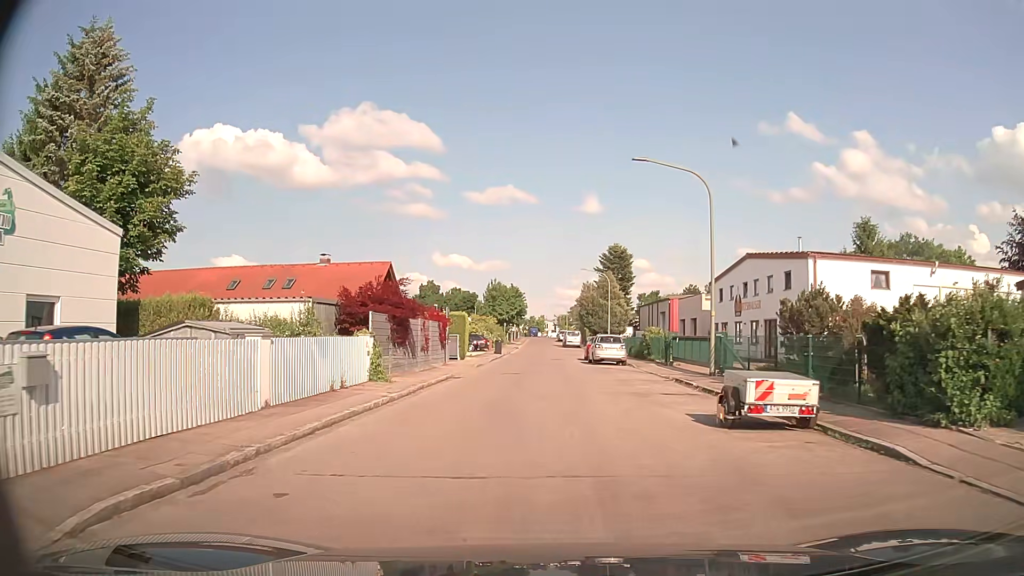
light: Day
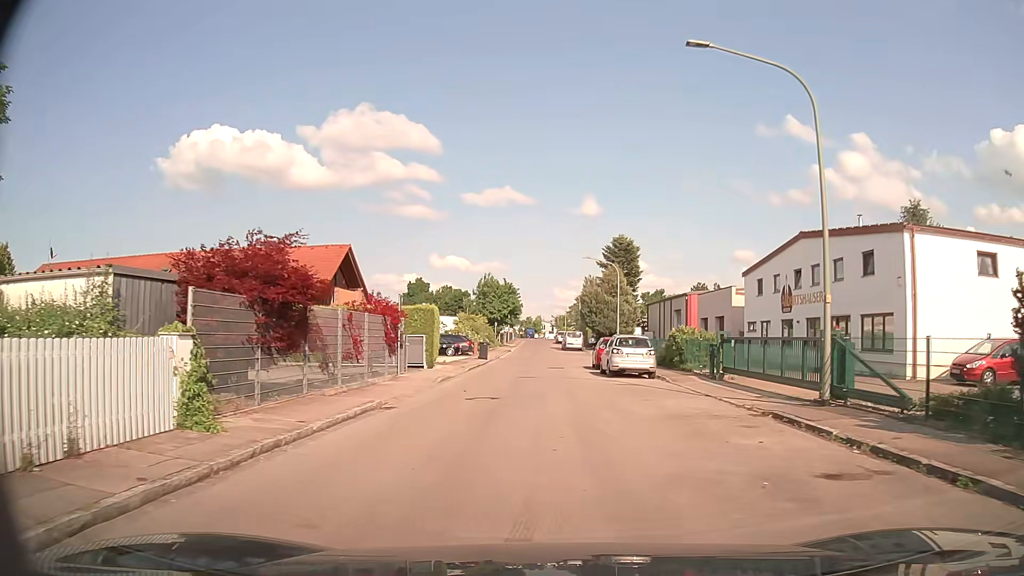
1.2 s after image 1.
(0.0, +10.1) m; +1°
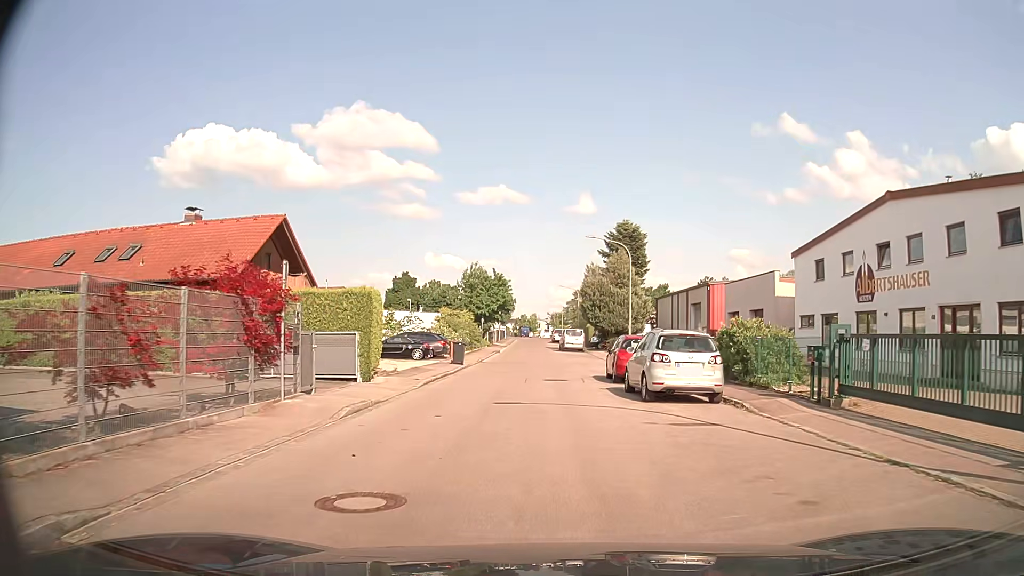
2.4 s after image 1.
(-0.1, +10.0) m; 0°
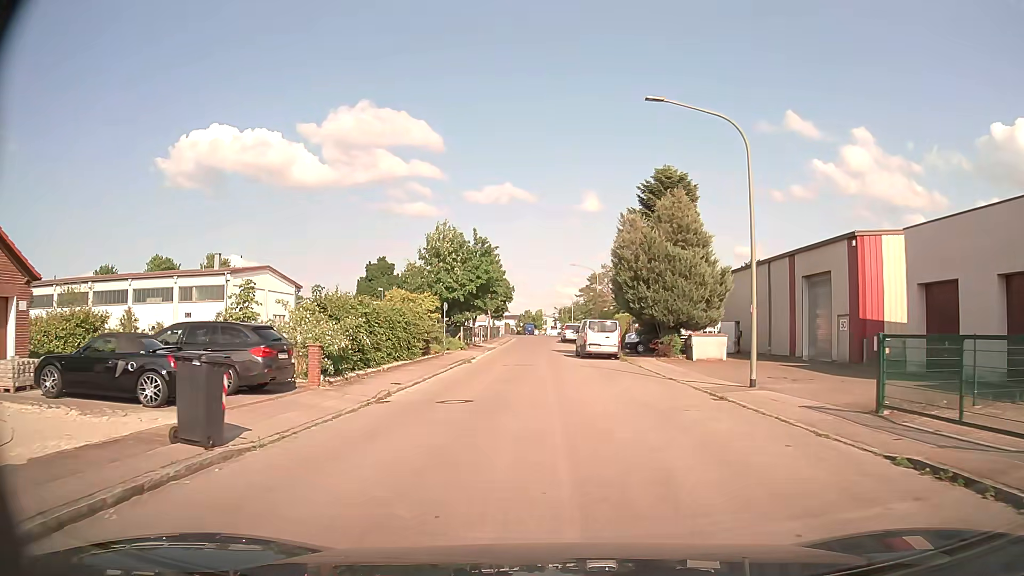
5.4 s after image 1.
(0.0, +24.6) m; -1°
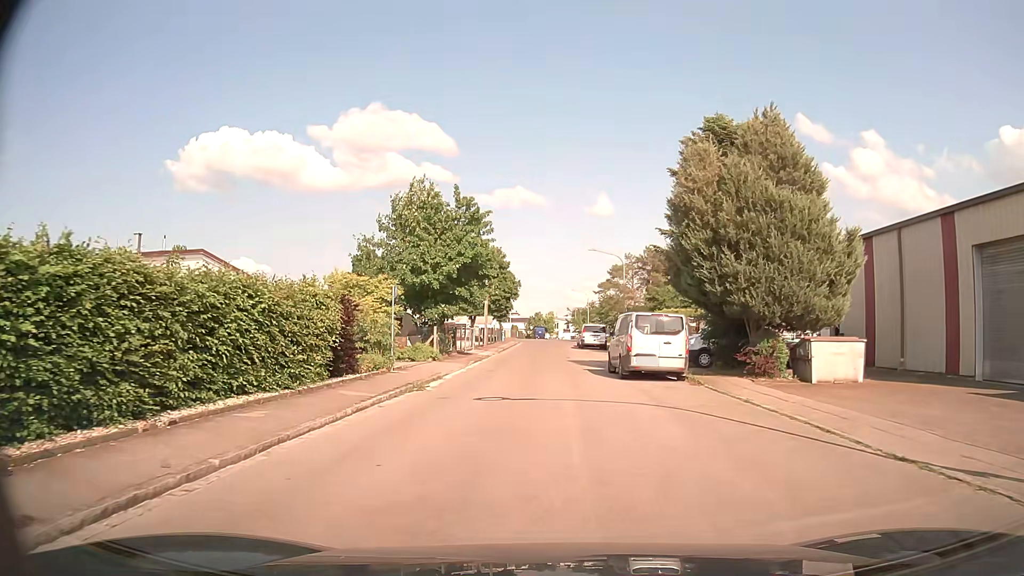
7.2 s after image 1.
(0.0, +14.1) m; -1°
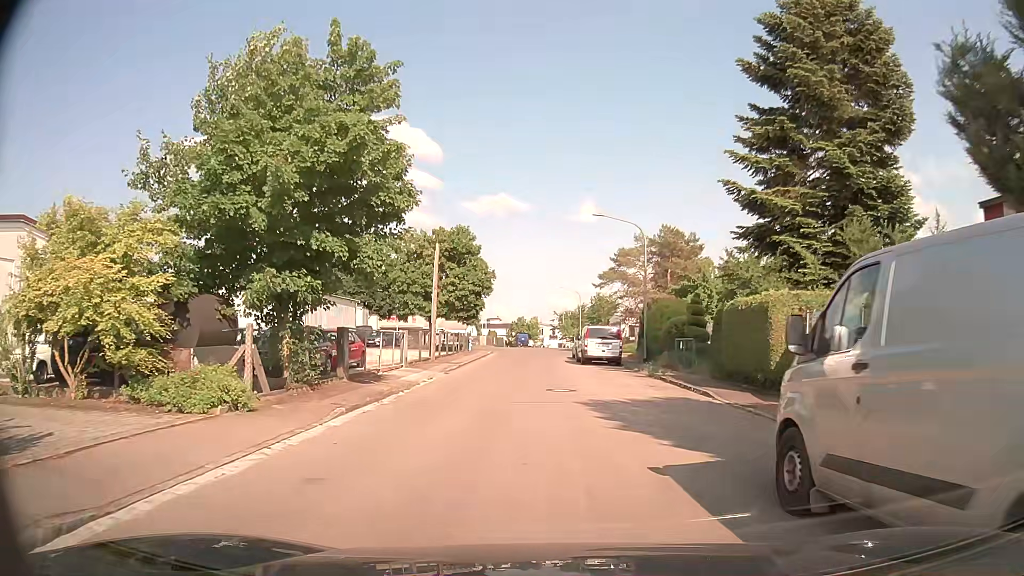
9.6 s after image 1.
(+0.1, +17.9) m; +1°
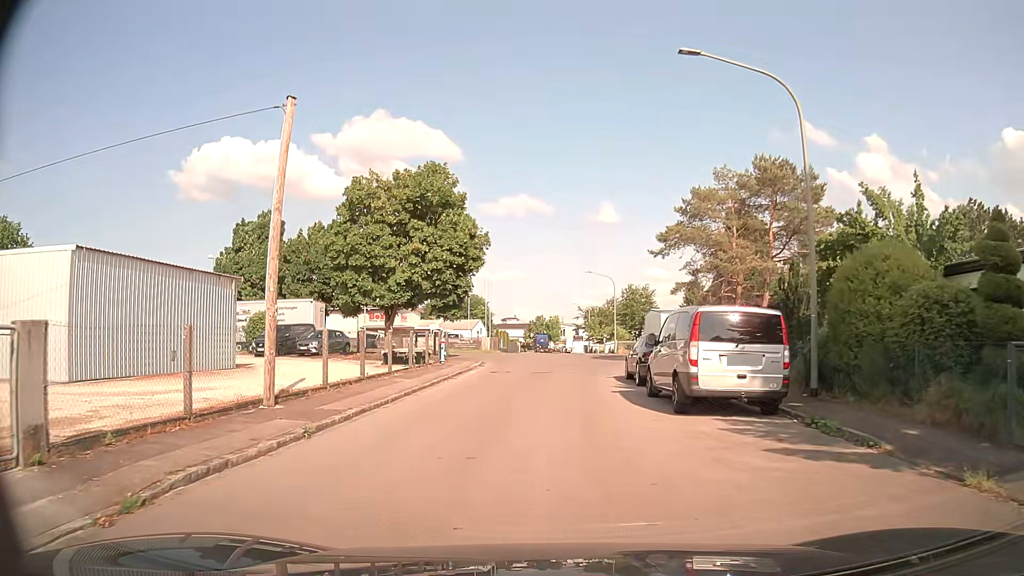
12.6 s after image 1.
(-0.2, +20.8) m; -2°
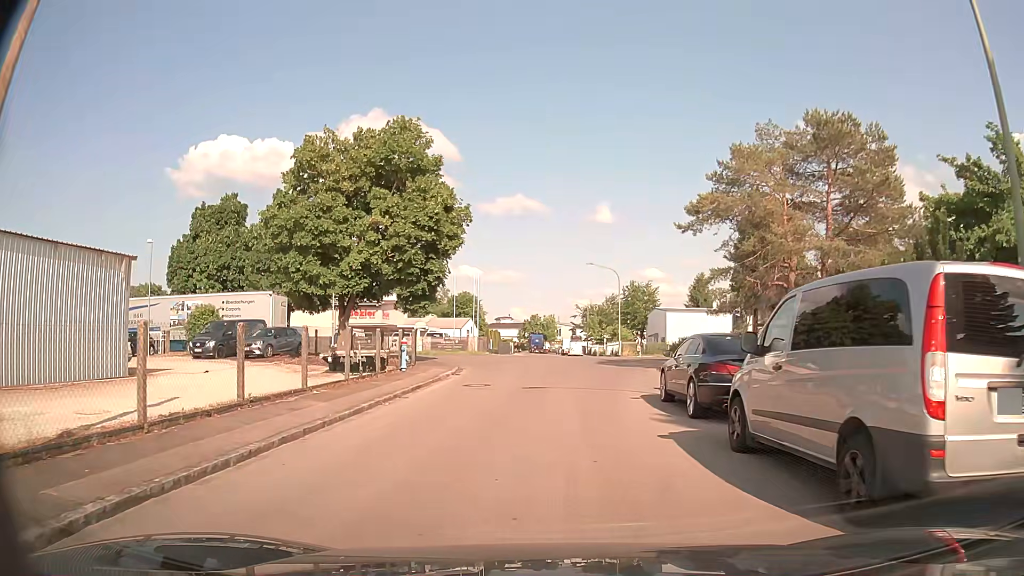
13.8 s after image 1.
(+0.1, +7.3) m; +1°
